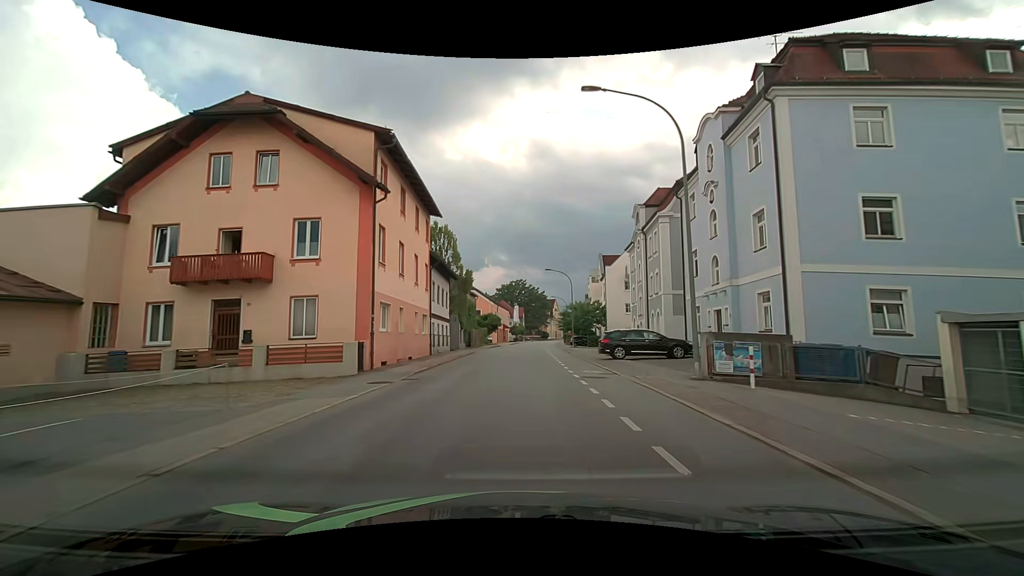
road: tertiary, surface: asphalt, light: Day
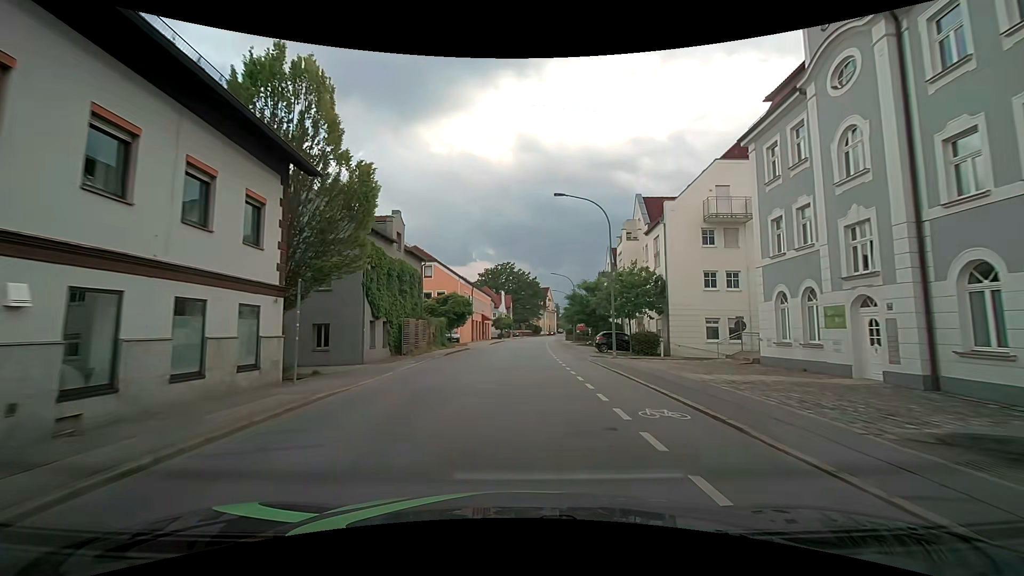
(+0.6, +29.4) m; +2°
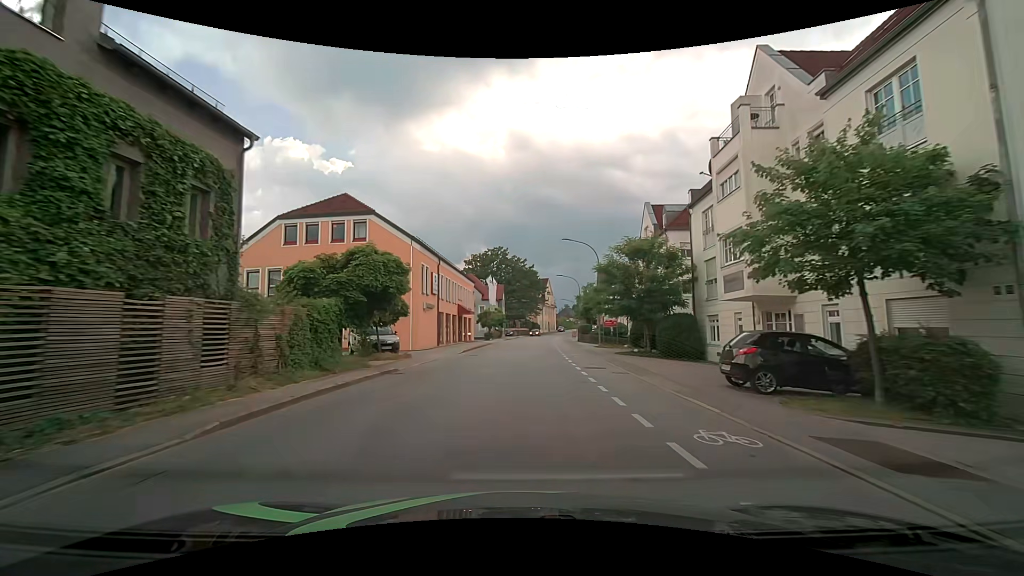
(0.0, +22.9) m; +1°
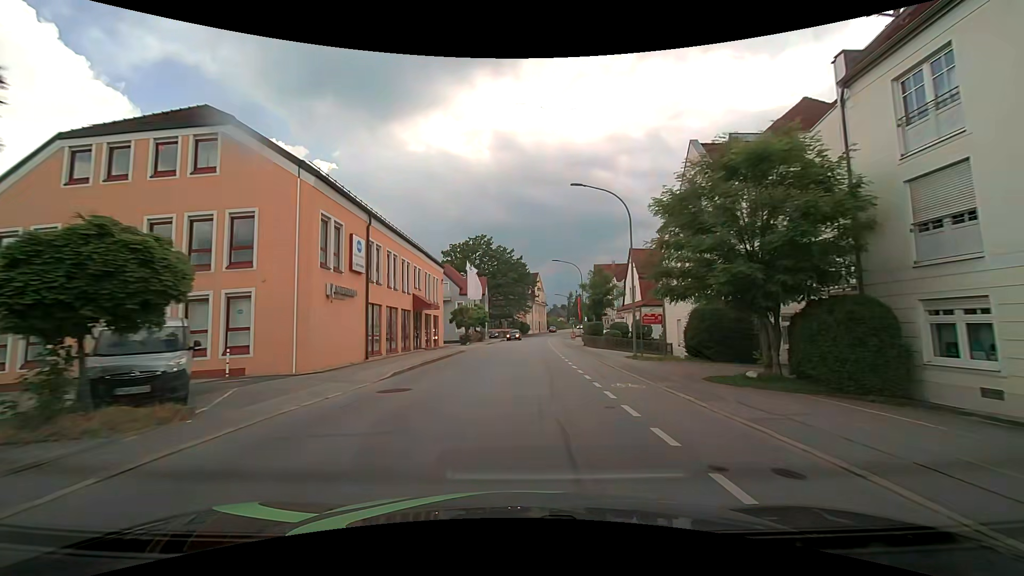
(+0.1, +15.5) m; +1°
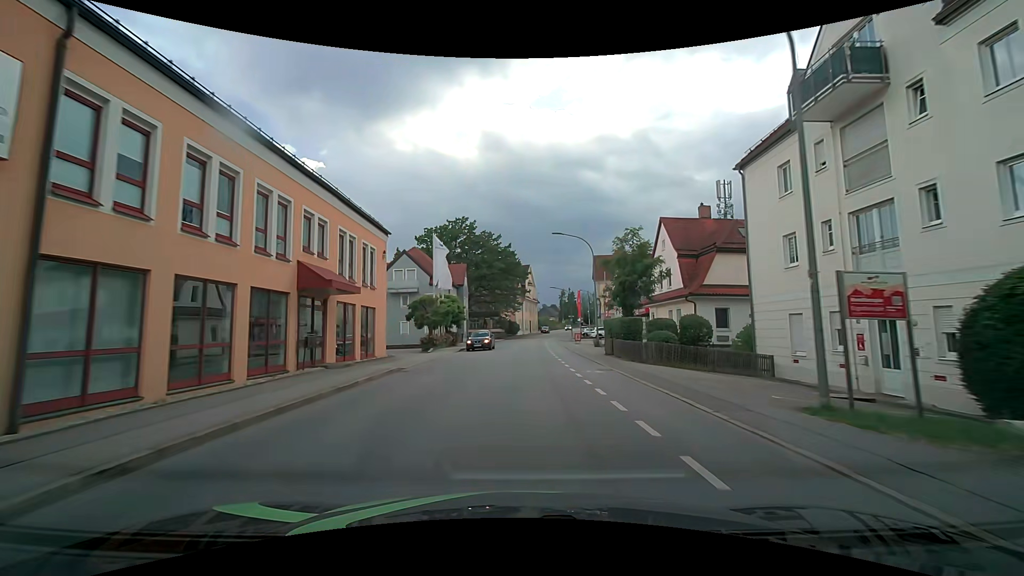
(+0.2, +15.6) m; +2°
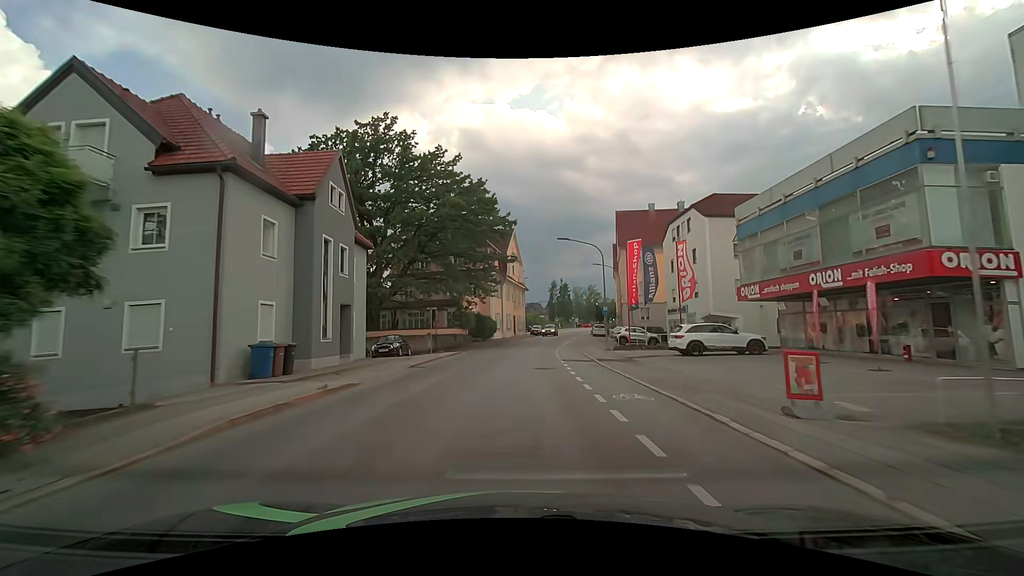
(+0.5, +39.6) m; +2°
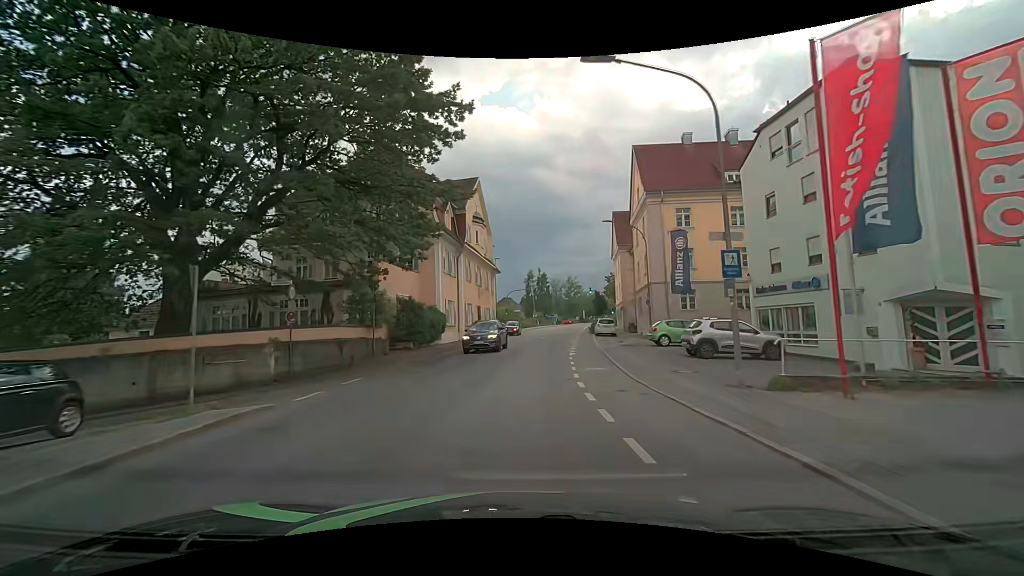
(+0.5, +22.7) m; +3°
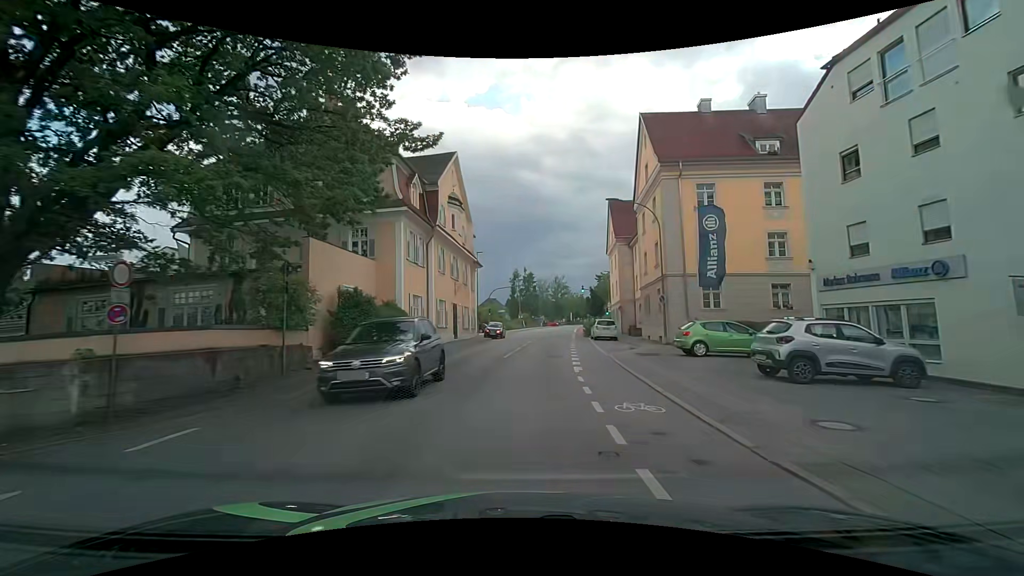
(+0.1, +7.2) m; +2°
(0, +10) (+1, +20) (+2, +30) (+3, +40) (+4, +50) (+5, +60) (+6, +70) (+7, +80) (+8, +90) (+9, +99) m
